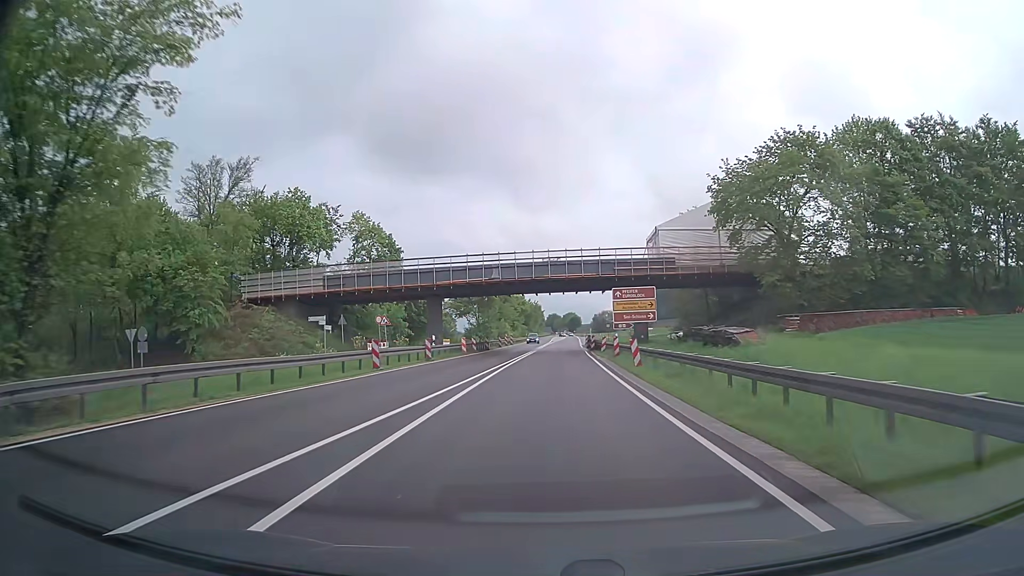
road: trunk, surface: asphalt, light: Day
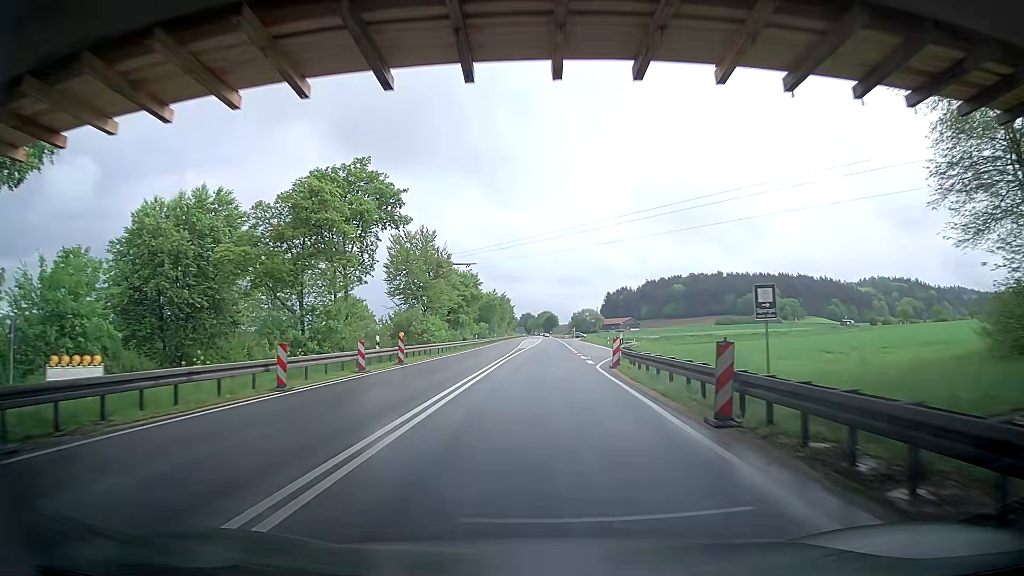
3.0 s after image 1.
(+1.1, +55.2) m; +2°
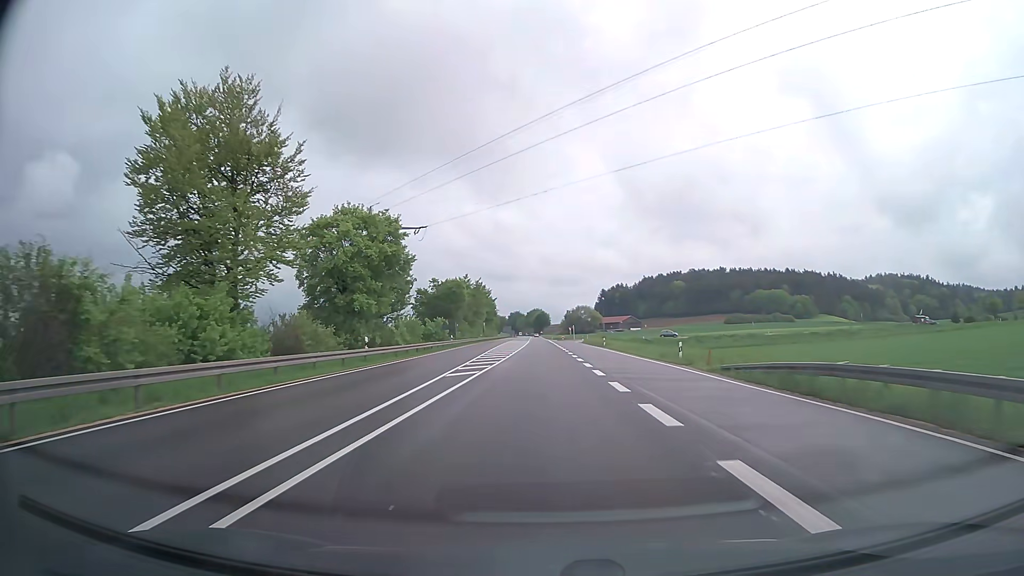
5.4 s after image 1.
(+0.7, +44.8) m; +1°
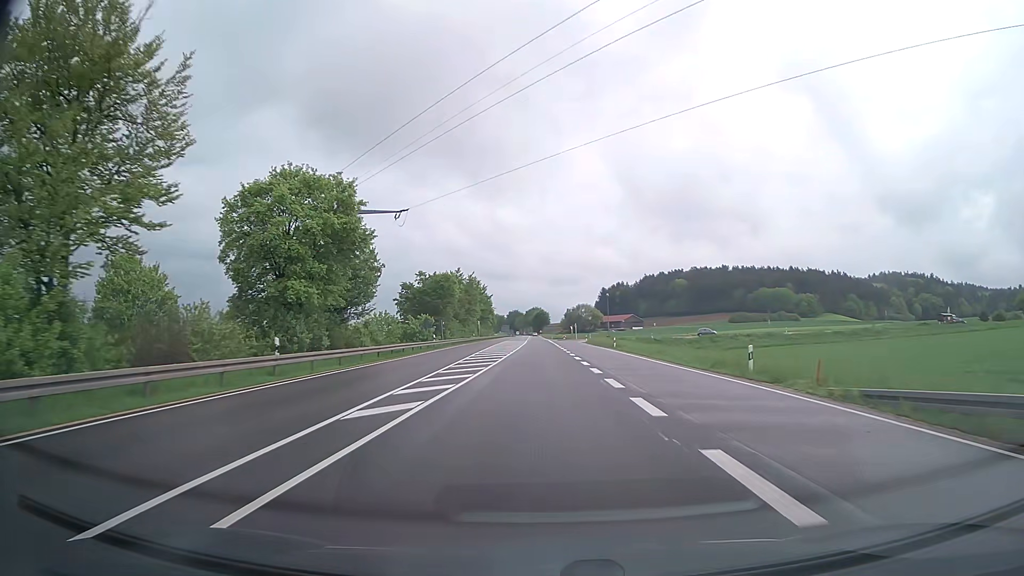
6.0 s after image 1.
(0.0, +11.2) m; 0°
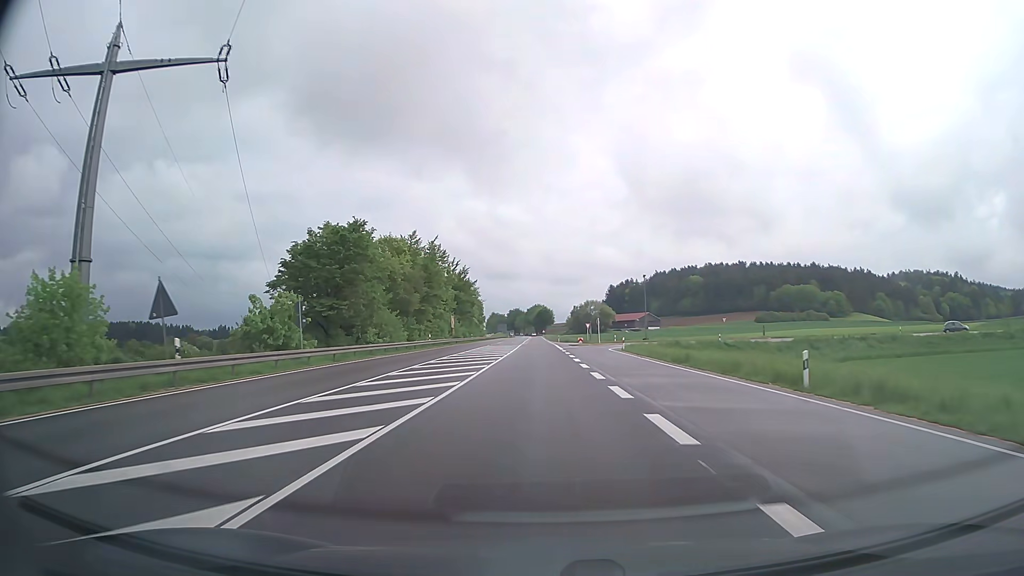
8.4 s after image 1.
(0.0, +44.5) m; 0°
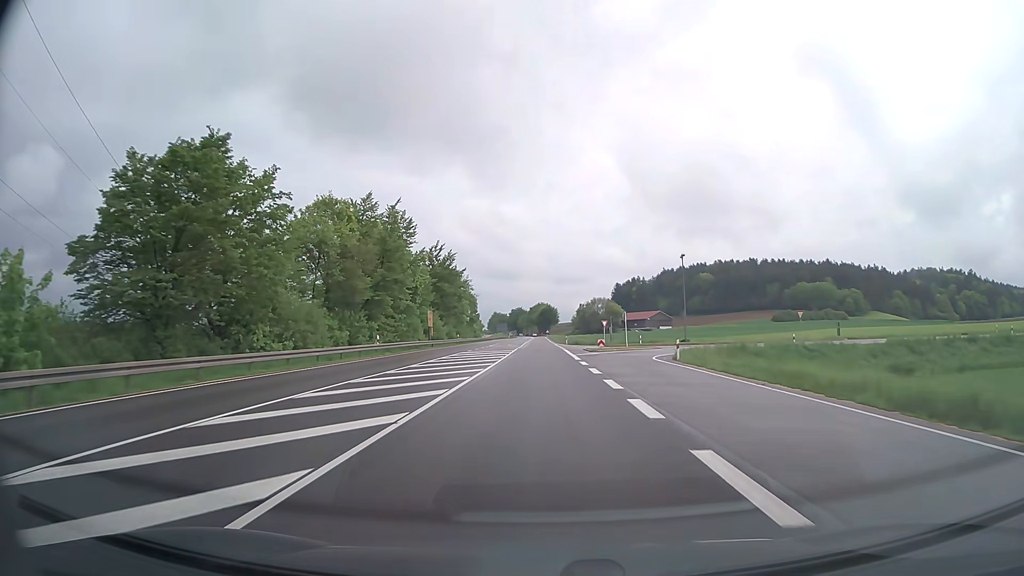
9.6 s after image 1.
(-0.1, +21.8) m; 0°
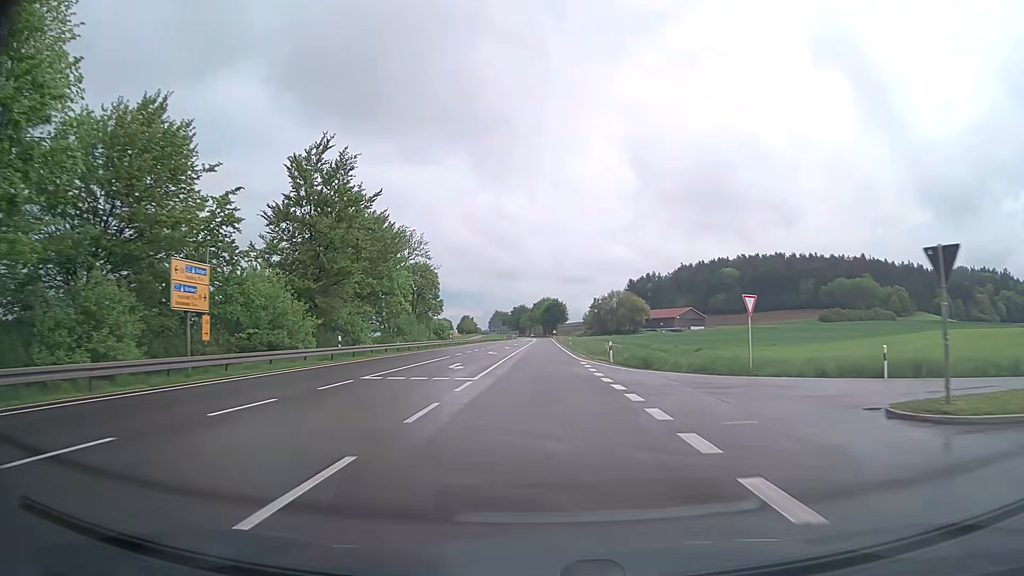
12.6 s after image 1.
(-0.3, +53.3) m; 0°
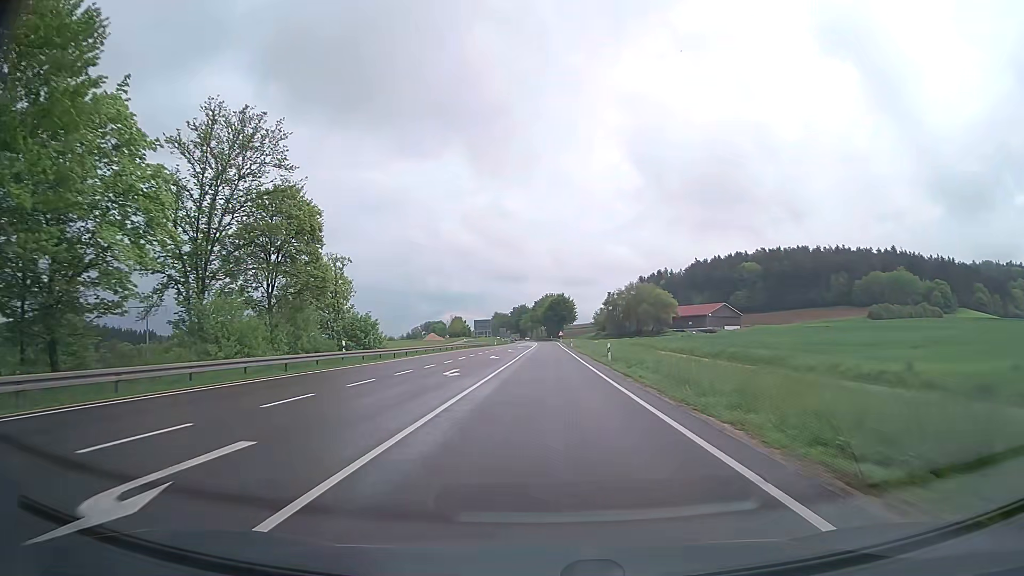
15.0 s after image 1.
(-0.1, +43.1) m; 0°
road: primary
(0, +10) (0, +20) (0, +30) (0, +40) (0, +50) (0, +60) (0, +70) (0, +80) (0, +90) (0, +100) m
